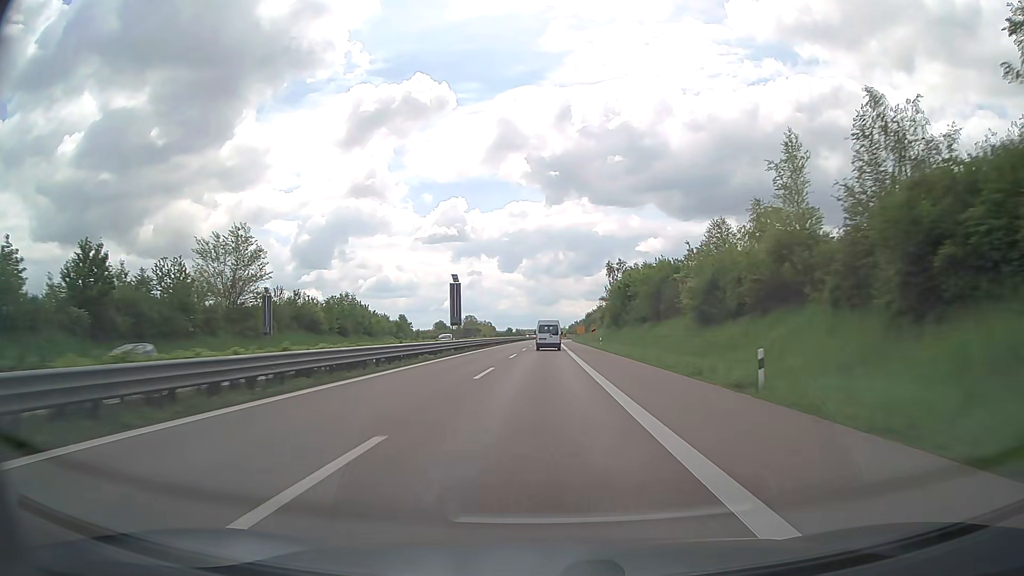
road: trunk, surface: asphalt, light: Day
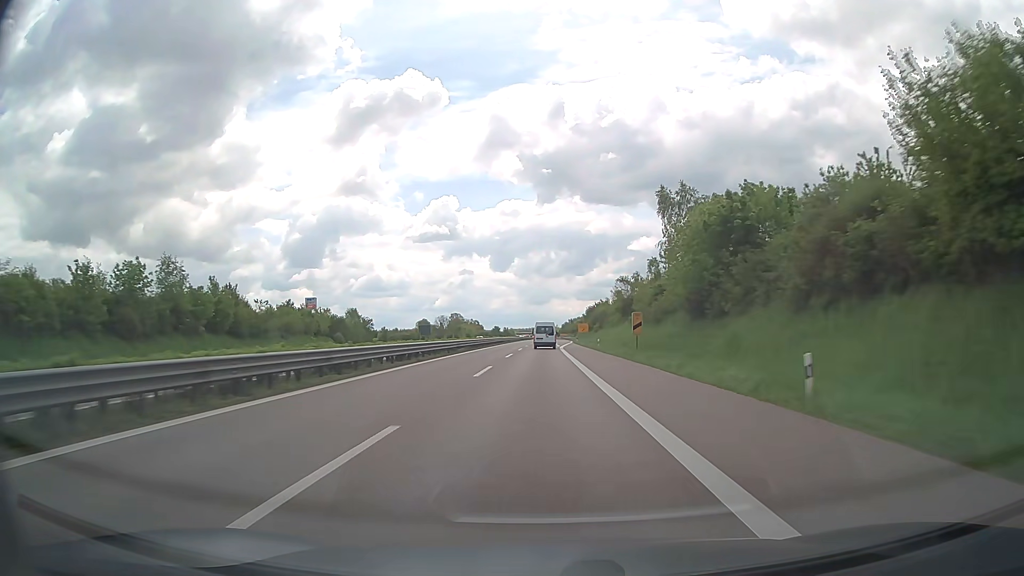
(+0.4, +52.6) m; +1°
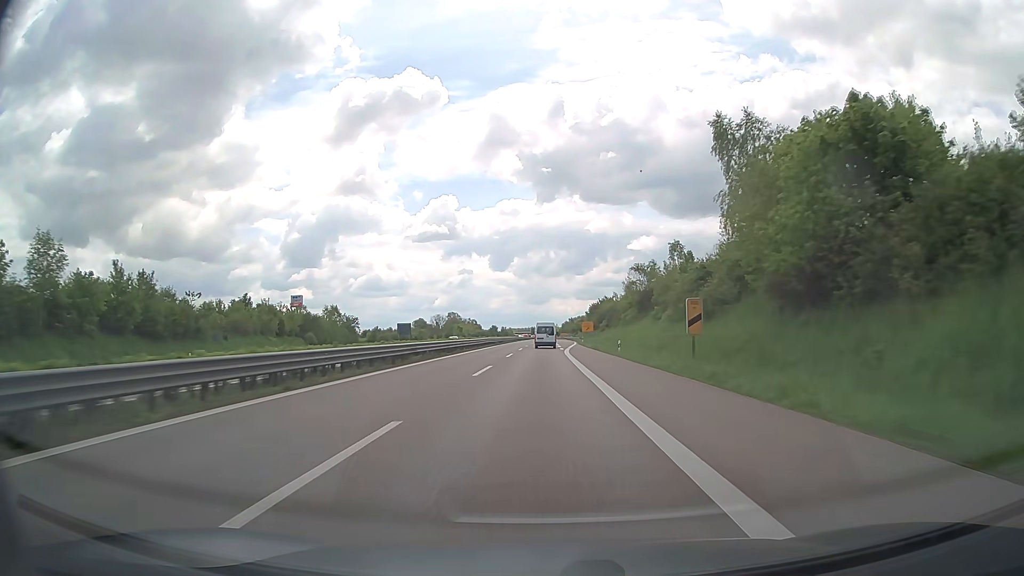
(0.0, +17.5) m; 0°
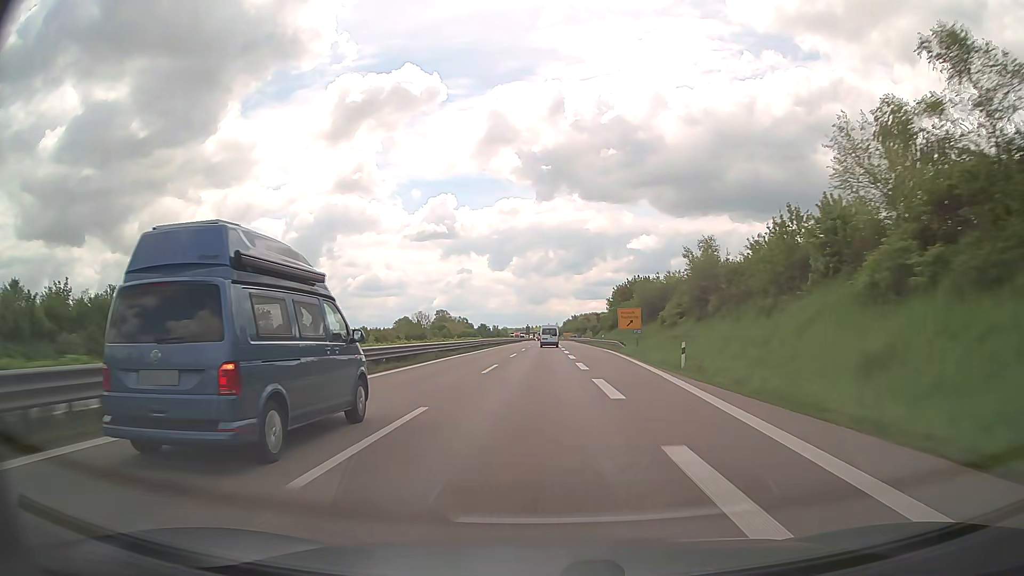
(0.0, +69.5) m; 0°
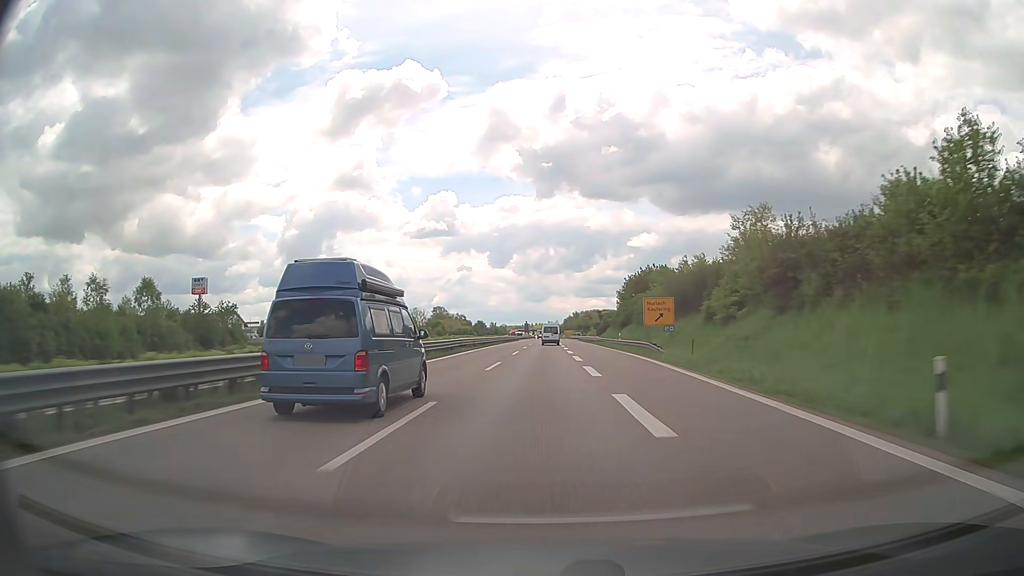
(0.0, +17.3) m; 0°
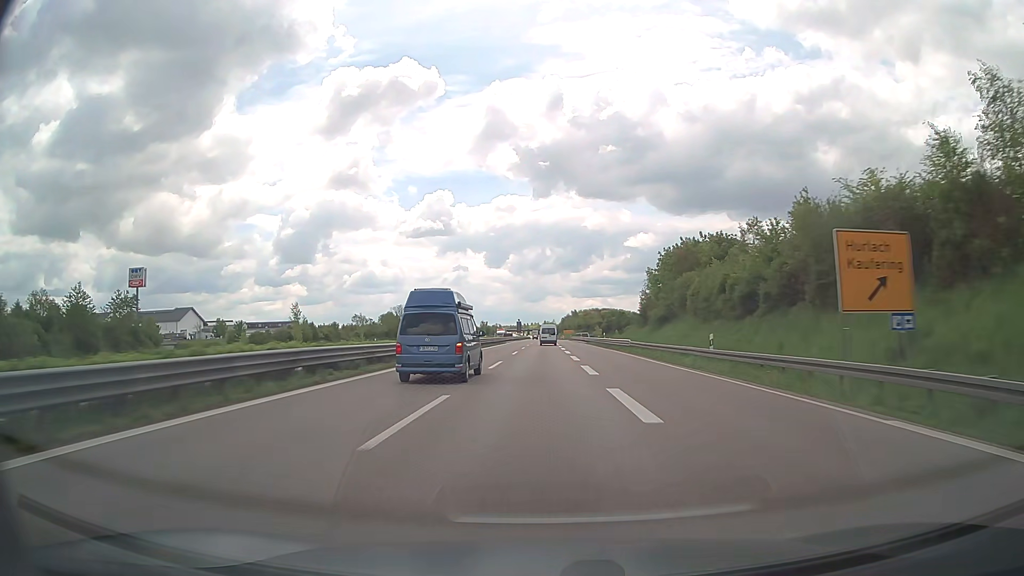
(+0.1, +34.5) m; 0°
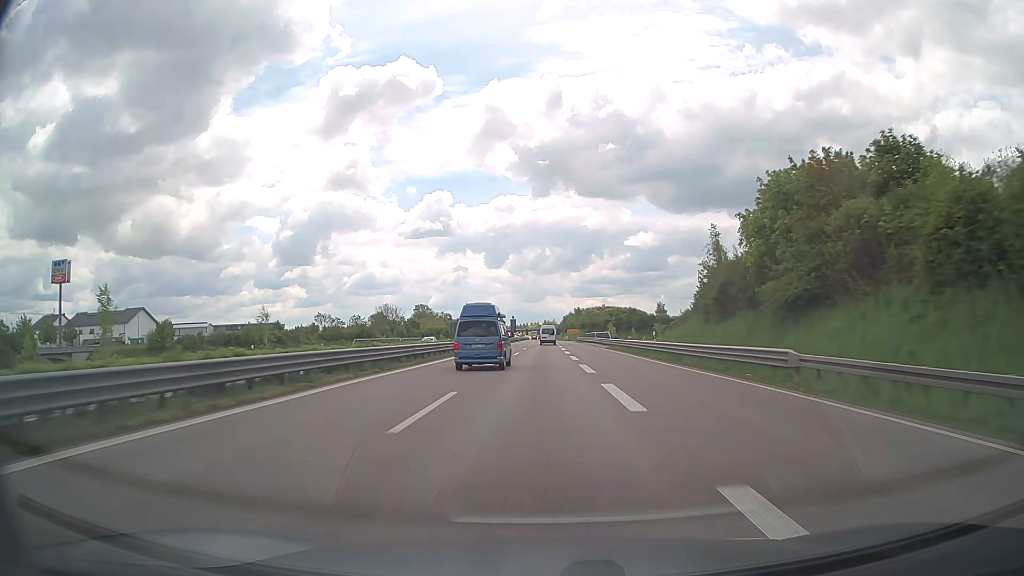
(+0.1, +34.5) m; 0°
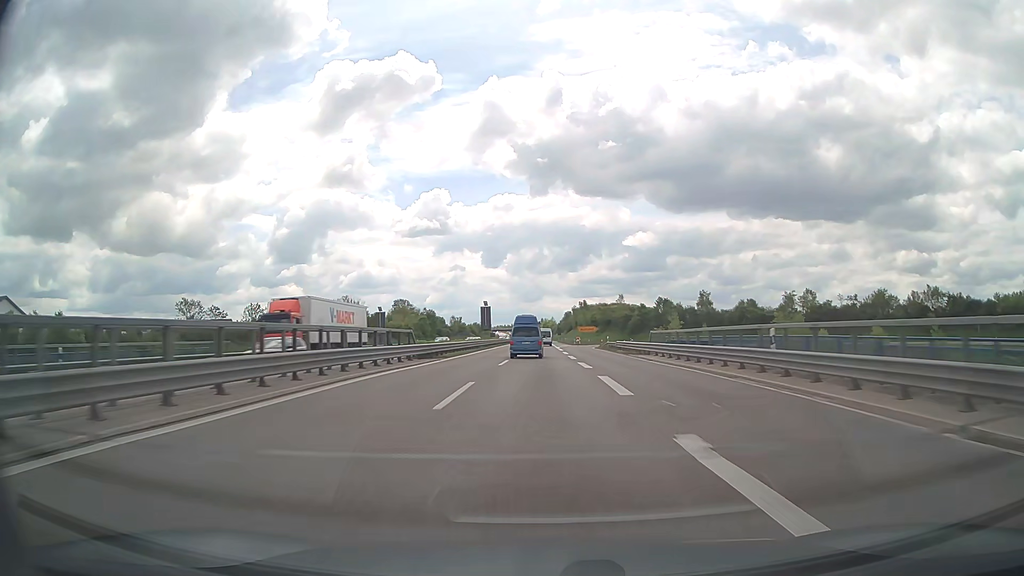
(-0.2, +69.1) m; 0°
(0, +10) (0, +20) (0, +30) (0, +40) (0, +50) (0, +60) (0, +70) (0, +80) (0, +90) (0, +100) m
